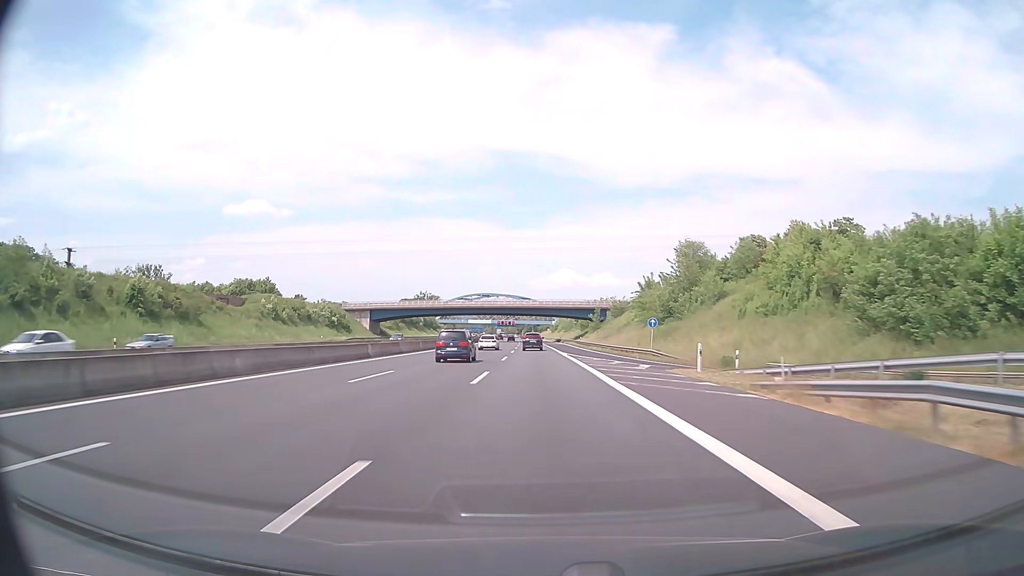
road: motorway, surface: asphalt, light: Day
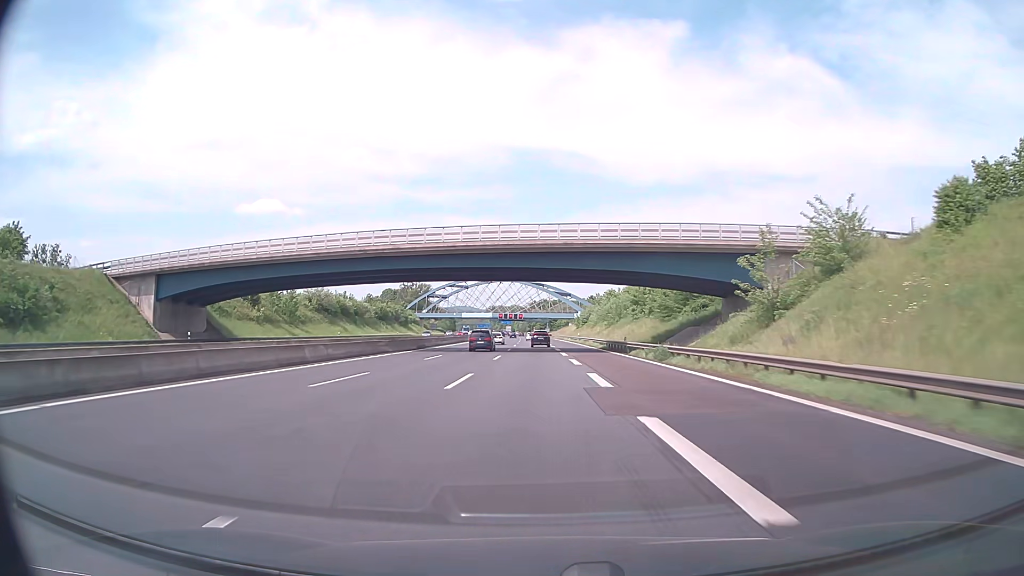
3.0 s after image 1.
(-0.9, +91.8) m; -1°
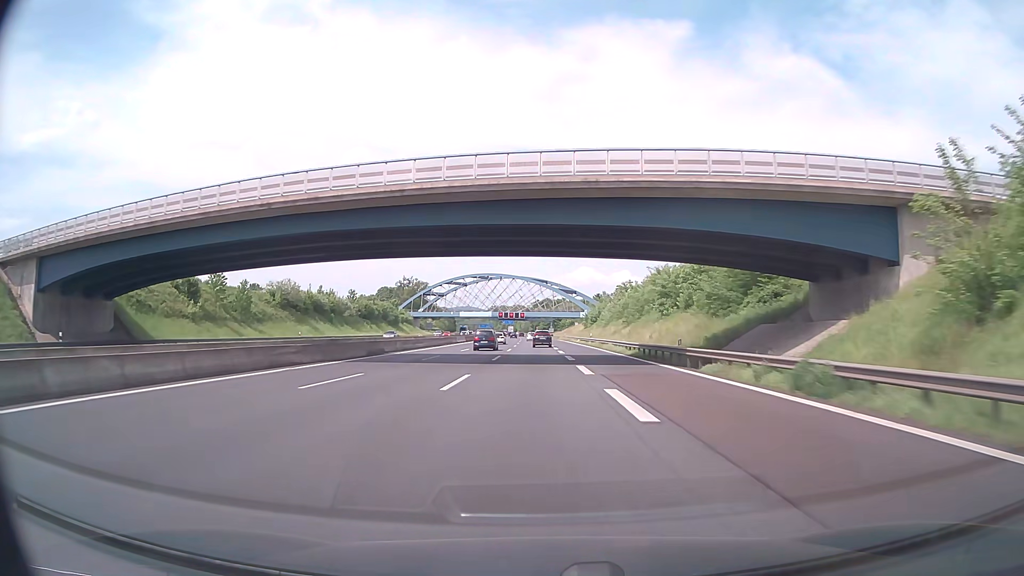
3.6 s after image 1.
(0.0, +18.5) m; 0°
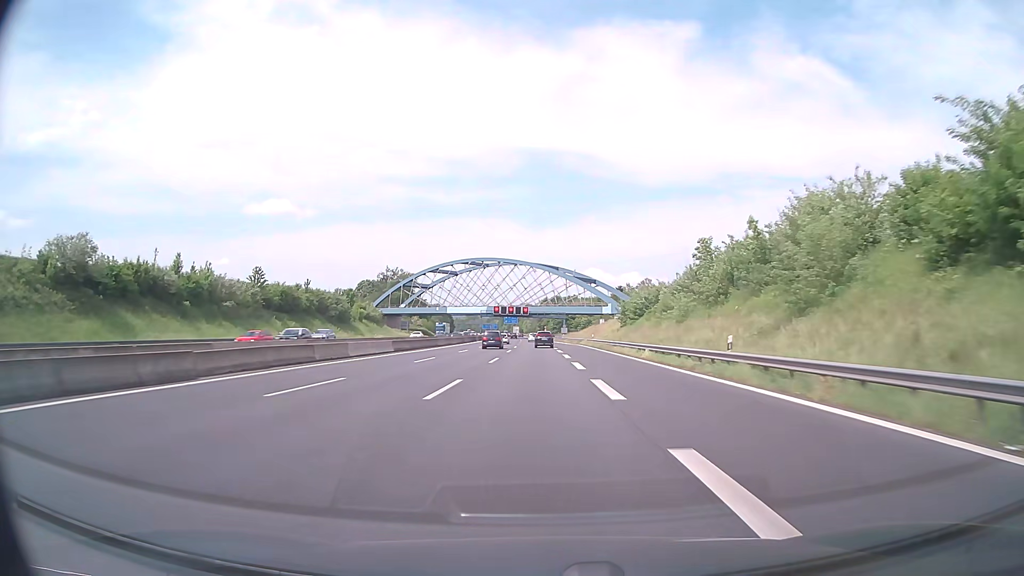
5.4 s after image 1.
(-0.3, +55.6) m; -1°
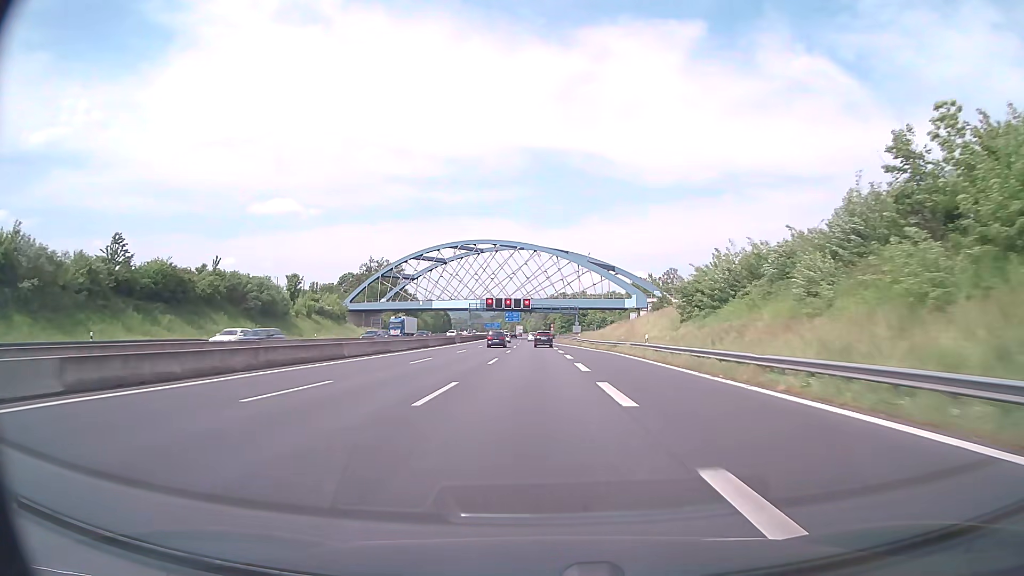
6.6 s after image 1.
(-0.1, +37.1) m; -1°
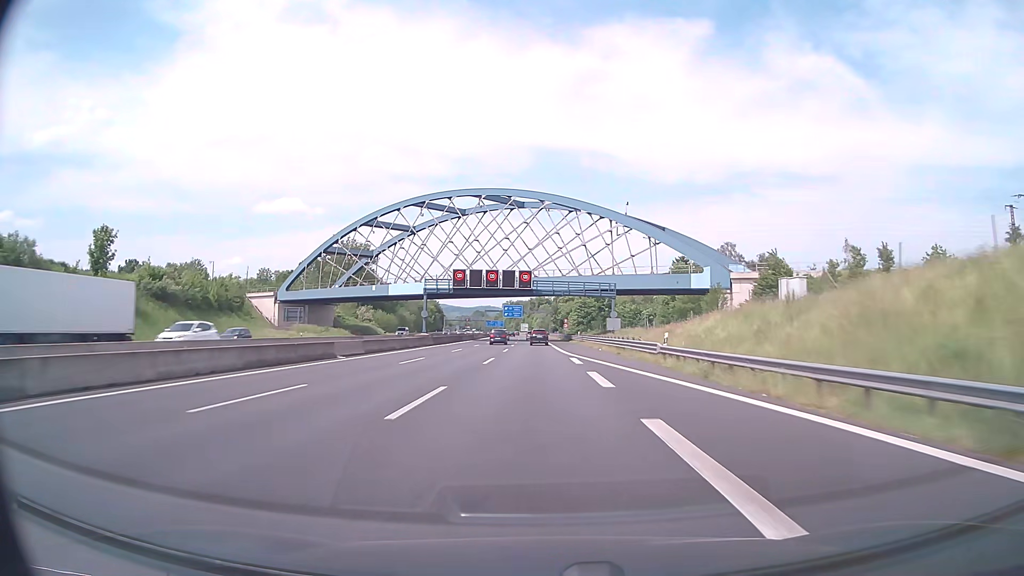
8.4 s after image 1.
(-0.2, +55.7) m; -1°
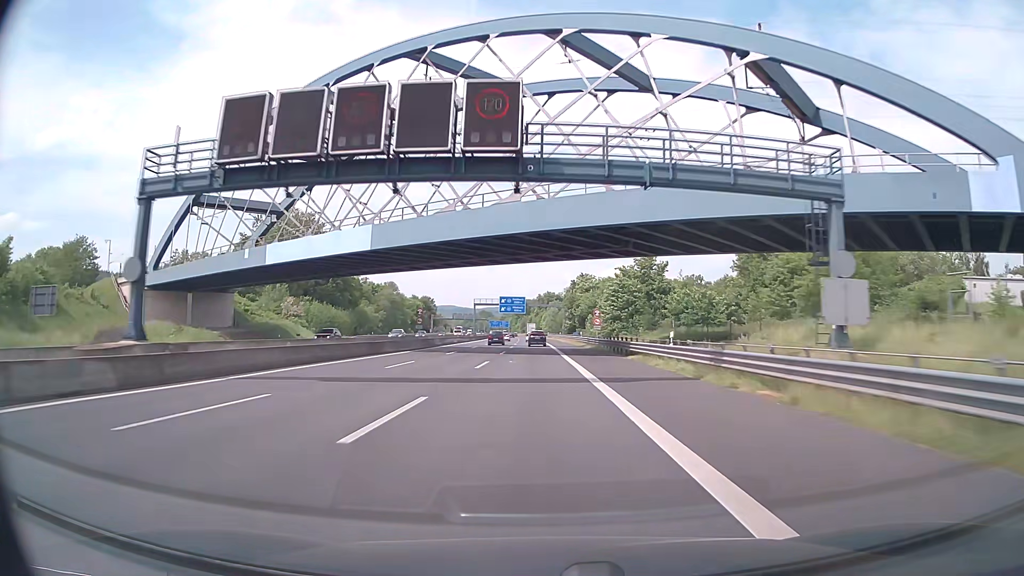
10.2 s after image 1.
(-0.4, +55.7) m; -1°
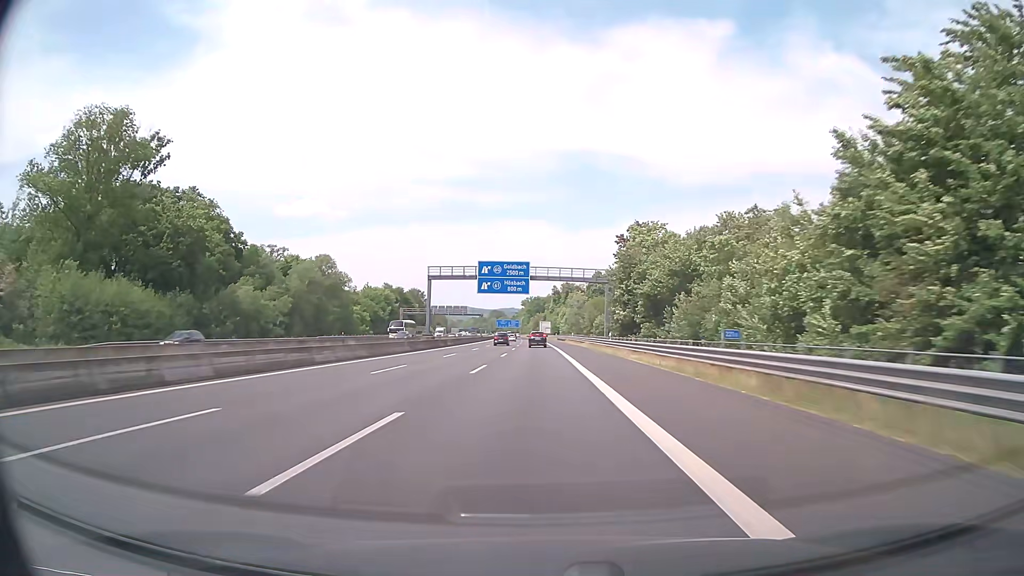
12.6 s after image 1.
(-0.4, +74.0) m; -1°
(0, +10) (0, +20) (0, +30) (0, +40) (-1, +50) (-1, +60) (-1, +70) (-1, +80) (-2, +90) (-2, +100) m
